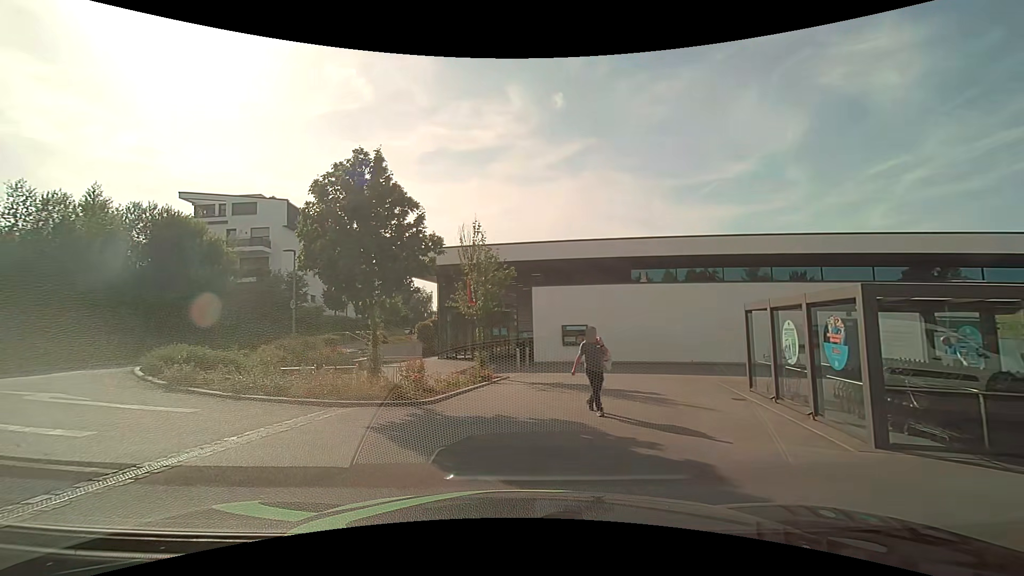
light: Day
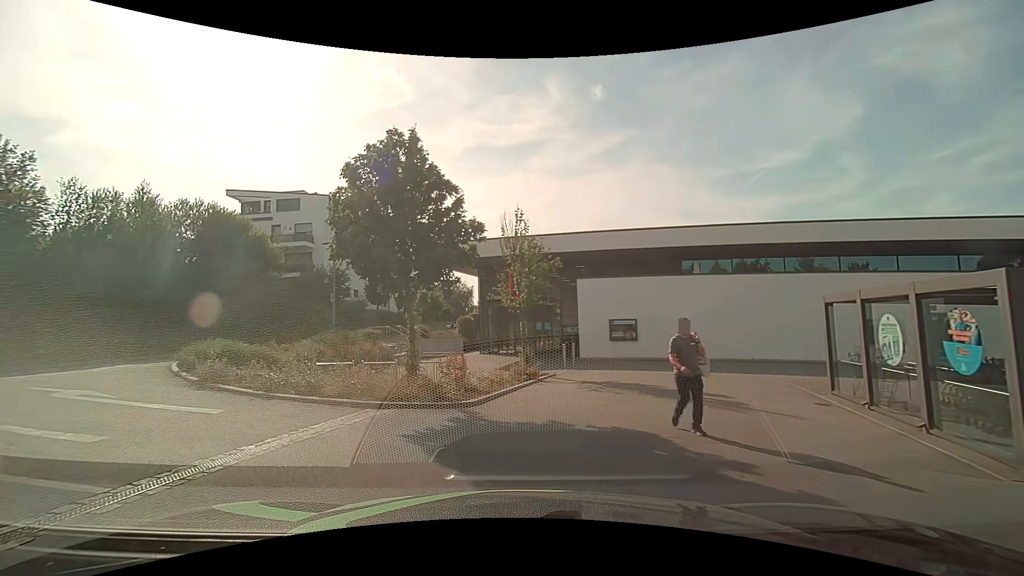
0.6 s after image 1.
(-0.1, +1.1) m; -5°
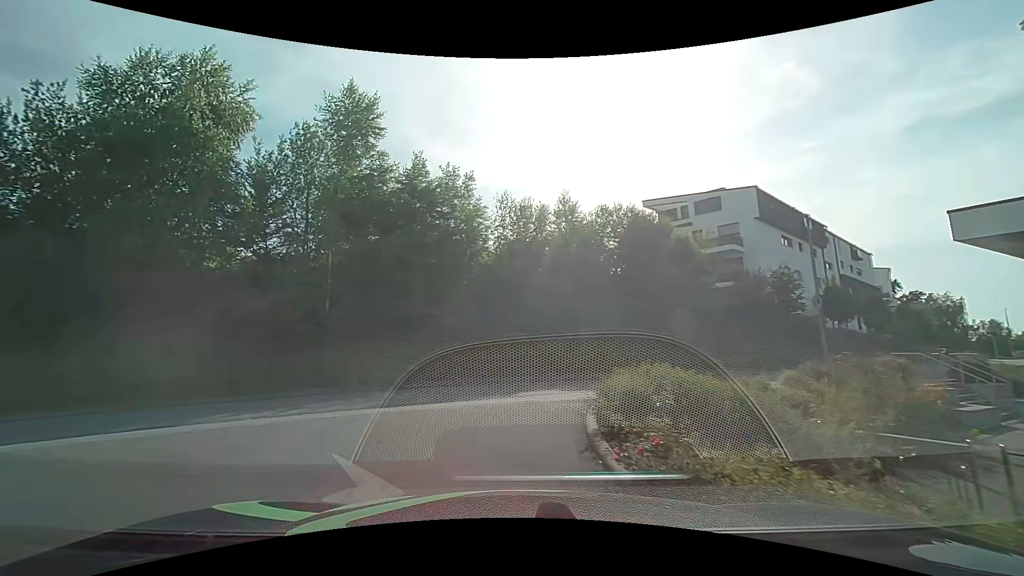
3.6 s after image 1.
(-3.4, +8.0) m; -45°
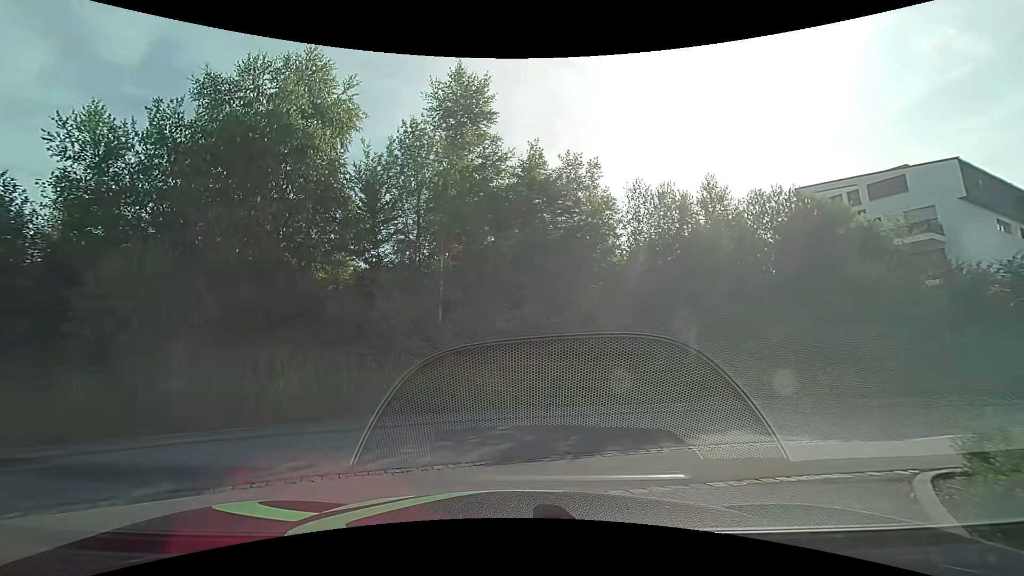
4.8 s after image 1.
(-0.5, +3.5) m; -15°
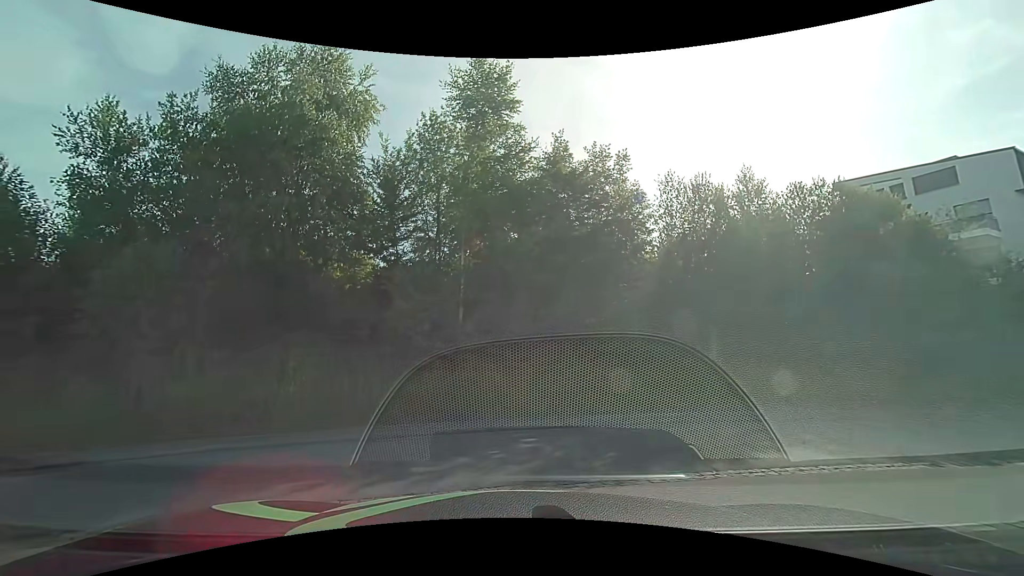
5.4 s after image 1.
(0.0, +0.9) m; -4°
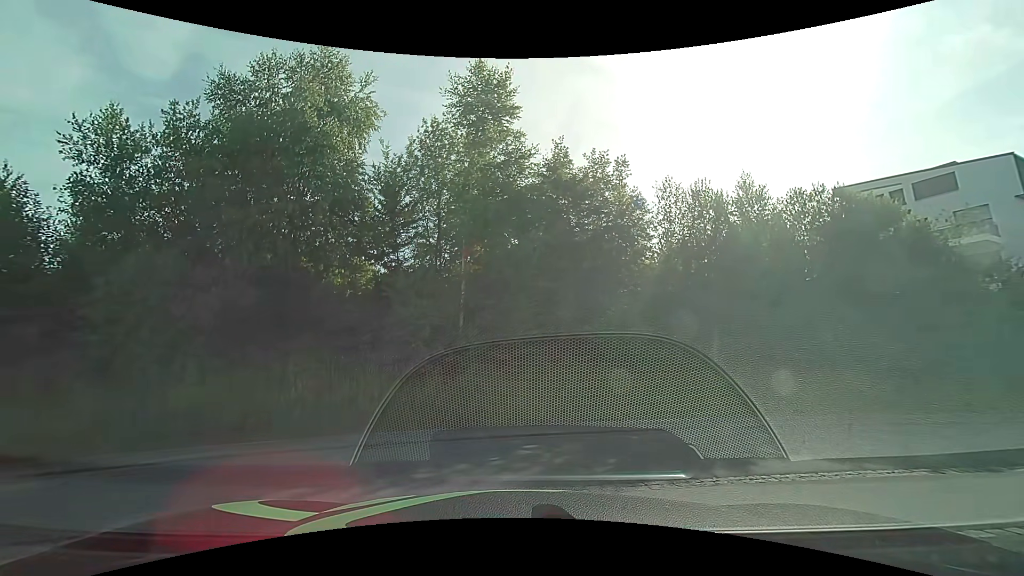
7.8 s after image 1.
(0.0, +0.8) m; 0°
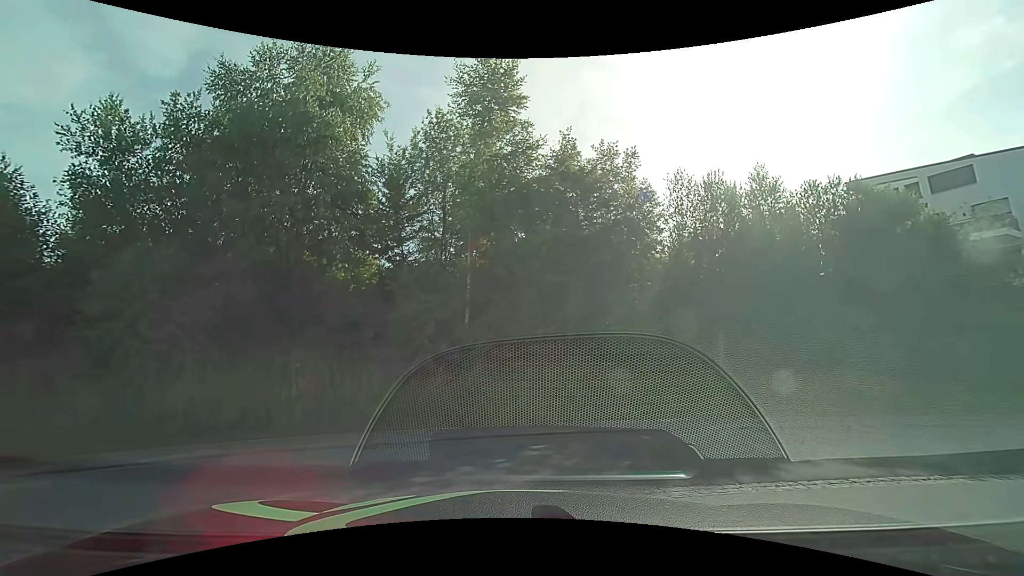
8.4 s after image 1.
(0.0, +0.4) m; 0°
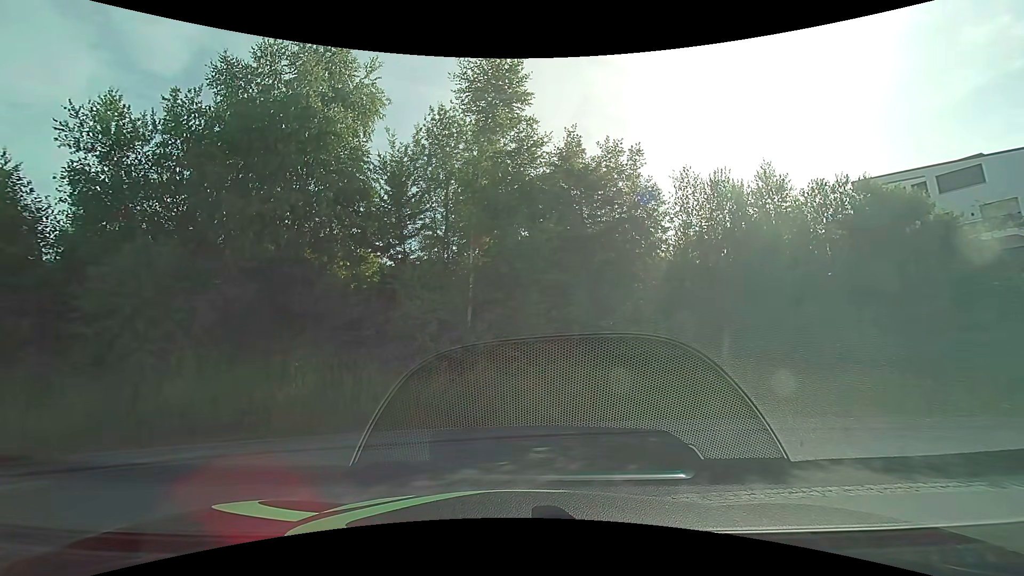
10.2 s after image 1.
(0.0, +0.3) m; 0°
